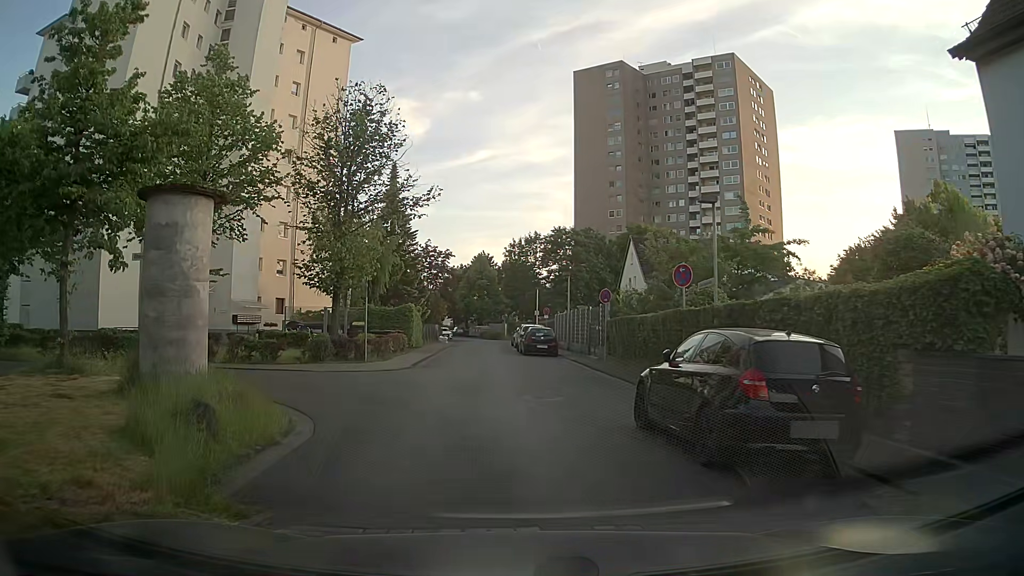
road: residential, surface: asphalt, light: Day
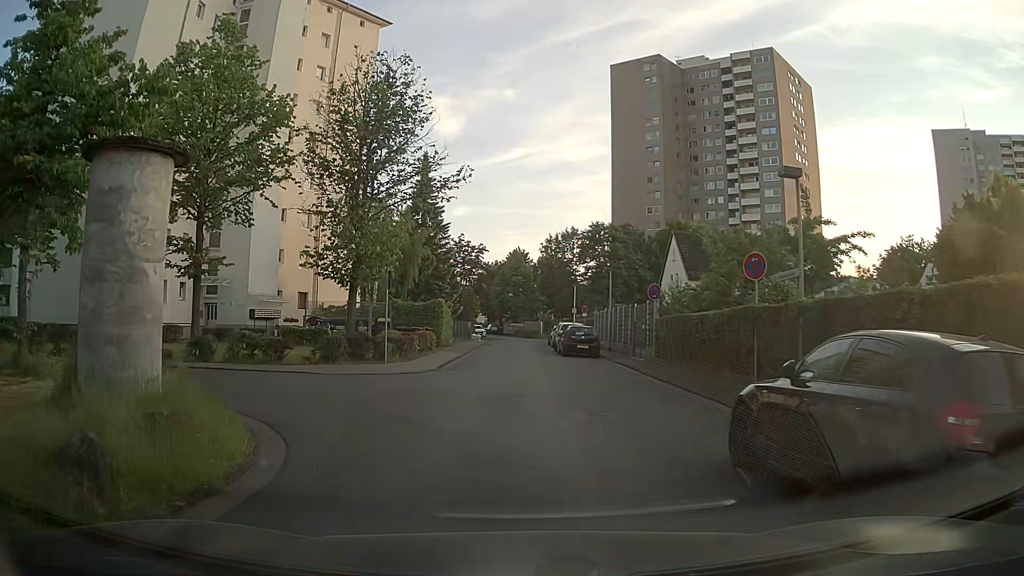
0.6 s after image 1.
(0.0, +2.8) m; -2°
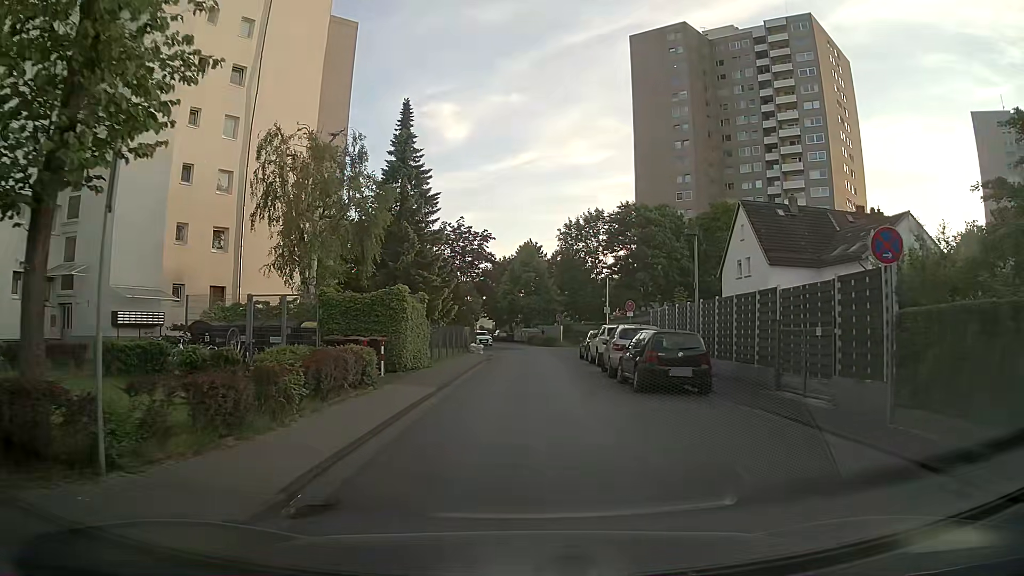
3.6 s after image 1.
(-0.2, +16.1) m; +1°
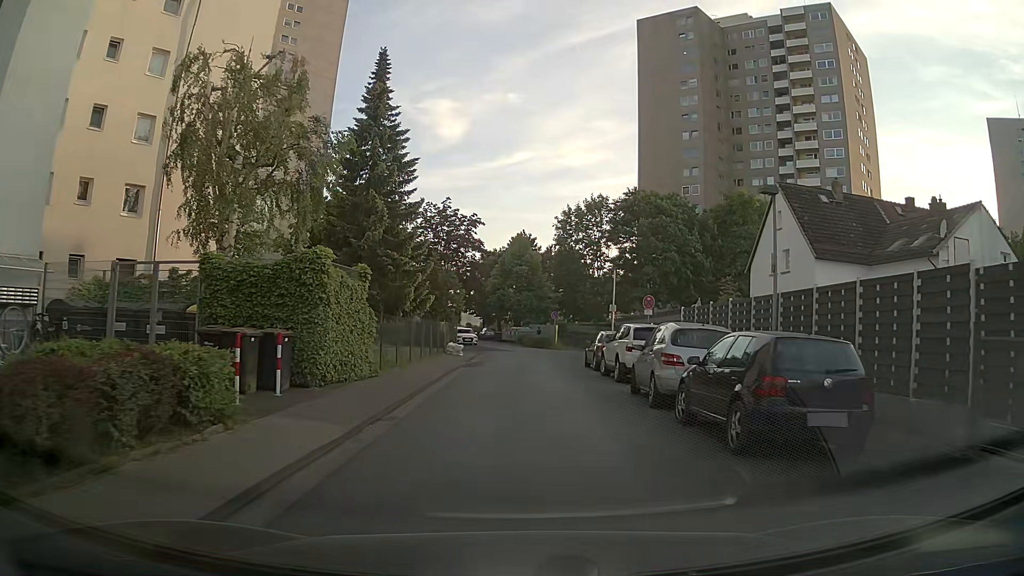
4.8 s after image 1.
(-0.1, +7.8) m; 0°
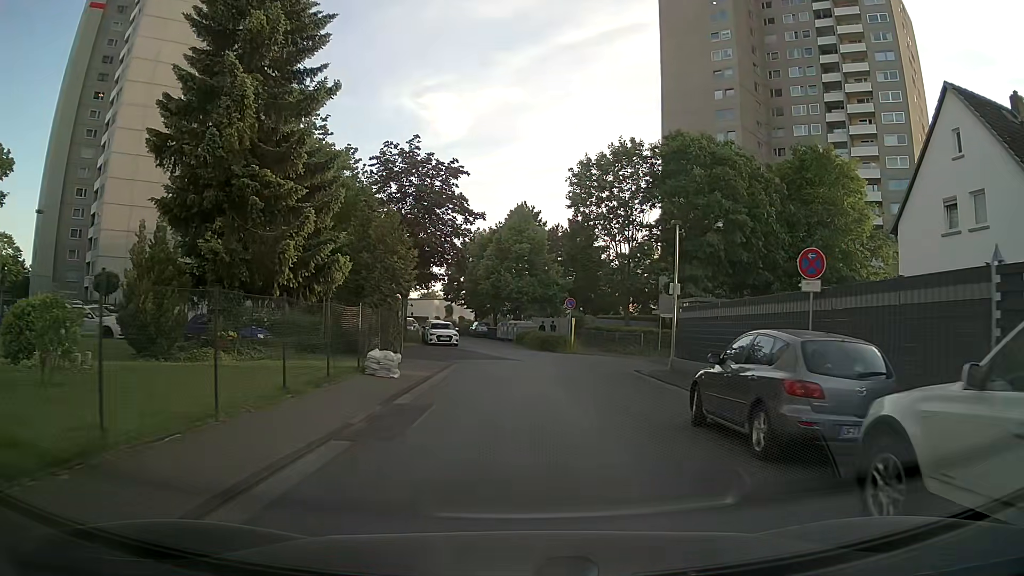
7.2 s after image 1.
(+0.2, +17.3) m; 0°
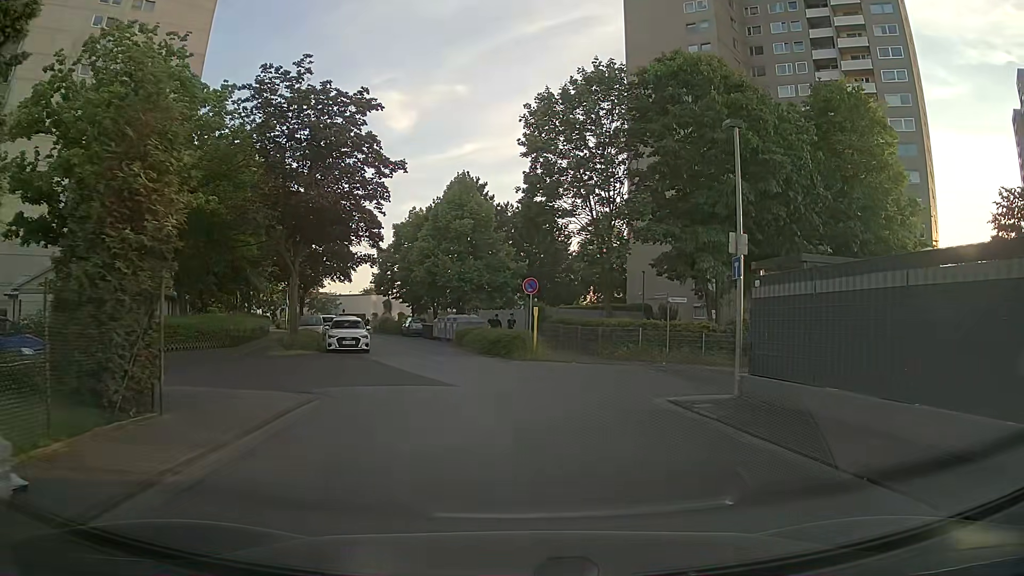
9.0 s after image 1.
(+0.4, +12.1) m; +4°
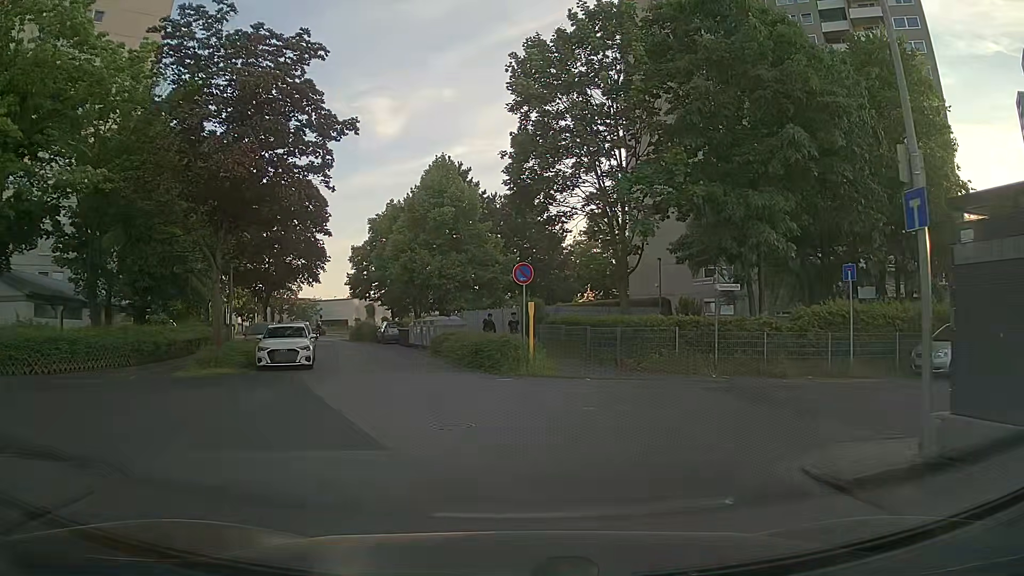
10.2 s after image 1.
(+0.1, +6.8) m; +1°
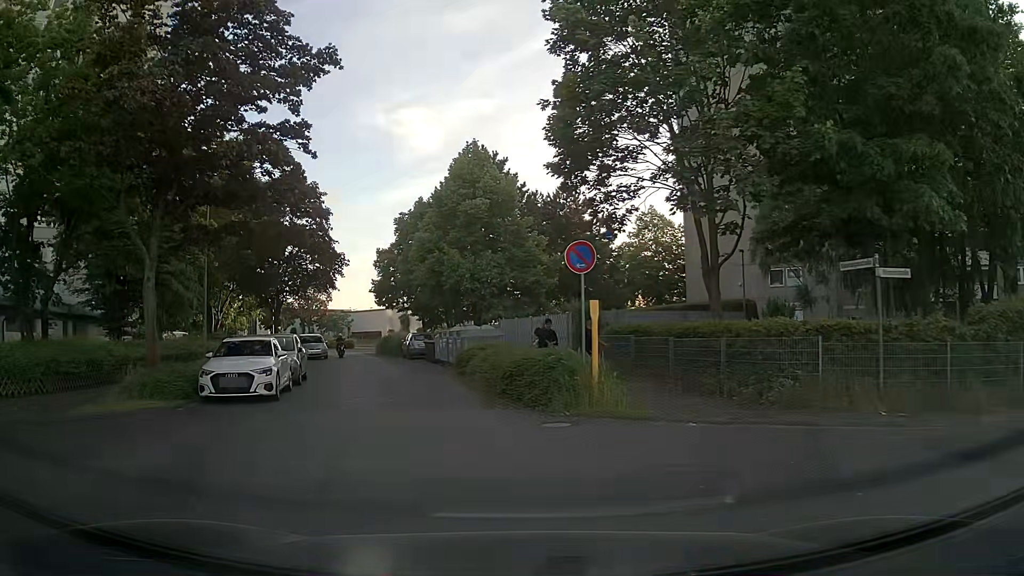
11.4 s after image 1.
(-0.1, +6.6) m; -4°
(-1, +10) (-3, +20) (-5, +29) (-8, +39) (-11, +49) (-14, +58) (-18, +67) (-22, +76) (-27, +85) (-32, +94) m
